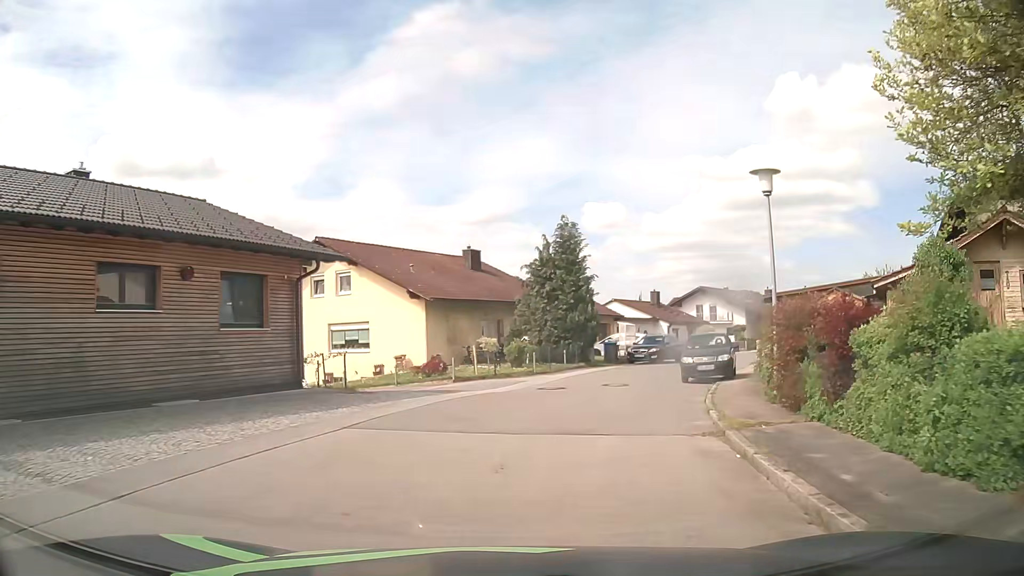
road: residential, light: Day
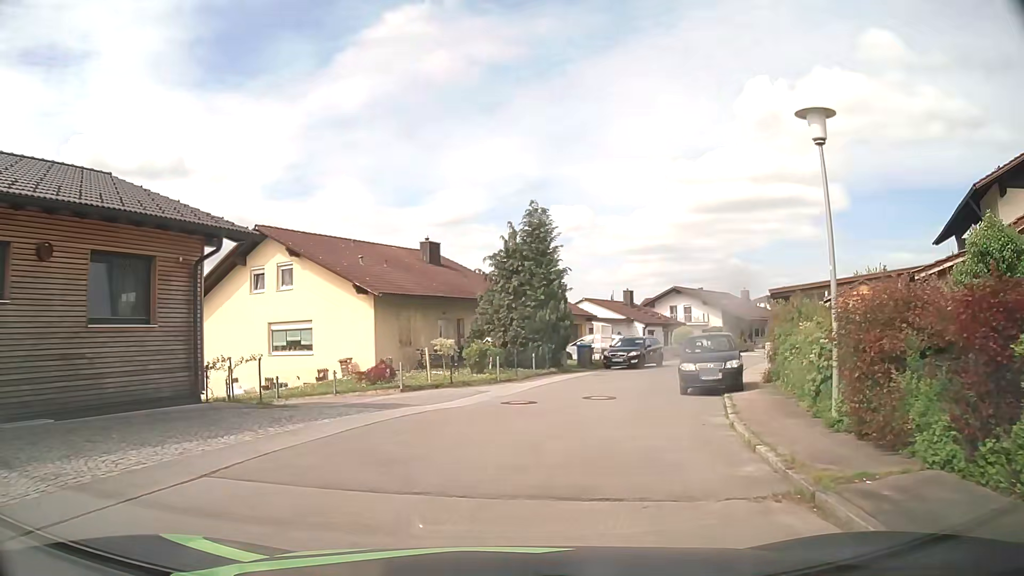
(+0.1, +3.9) m; +3°
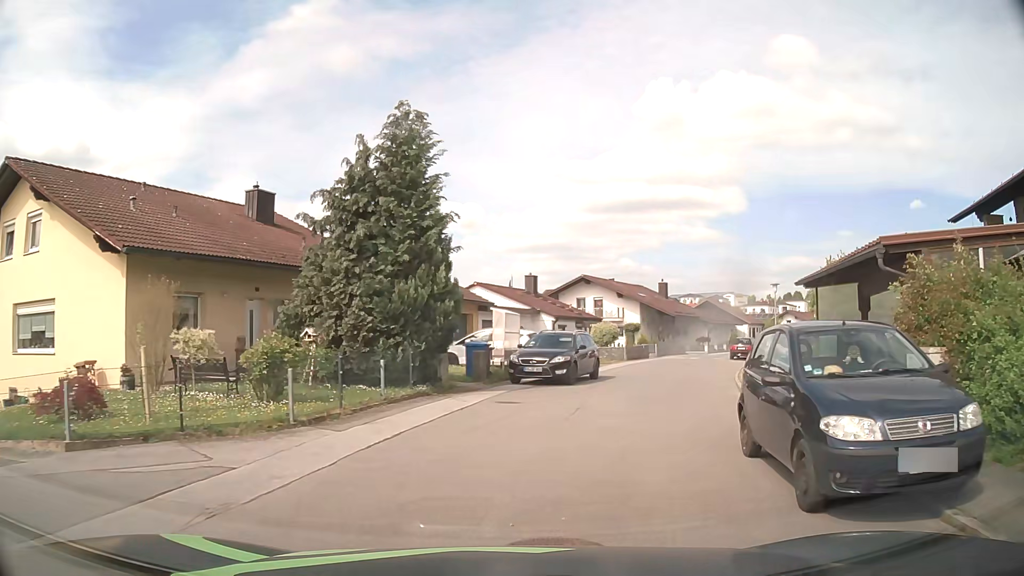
(+0.9, +11.8) m; +9°
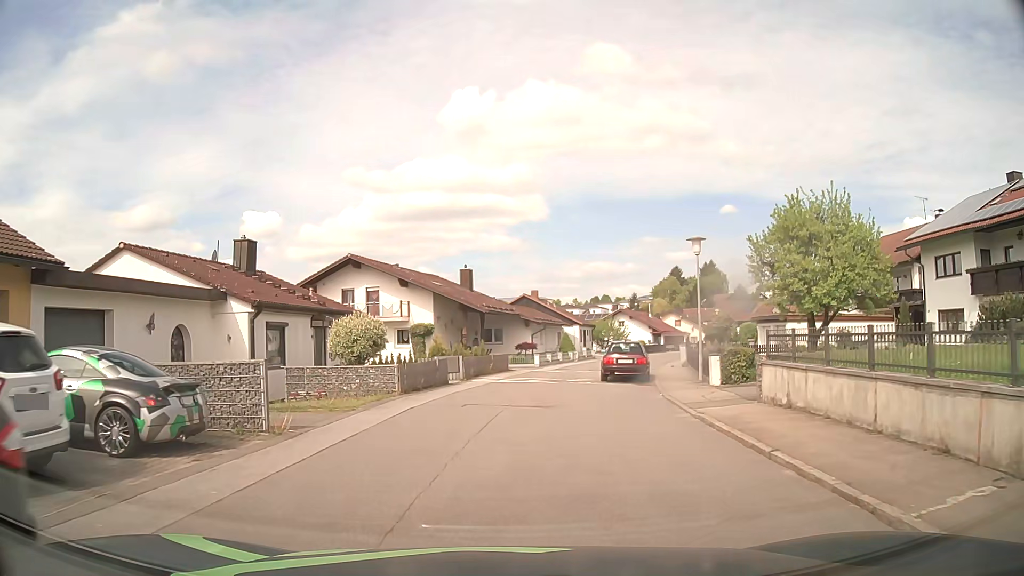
(+3.9, +19.7) m; +18°
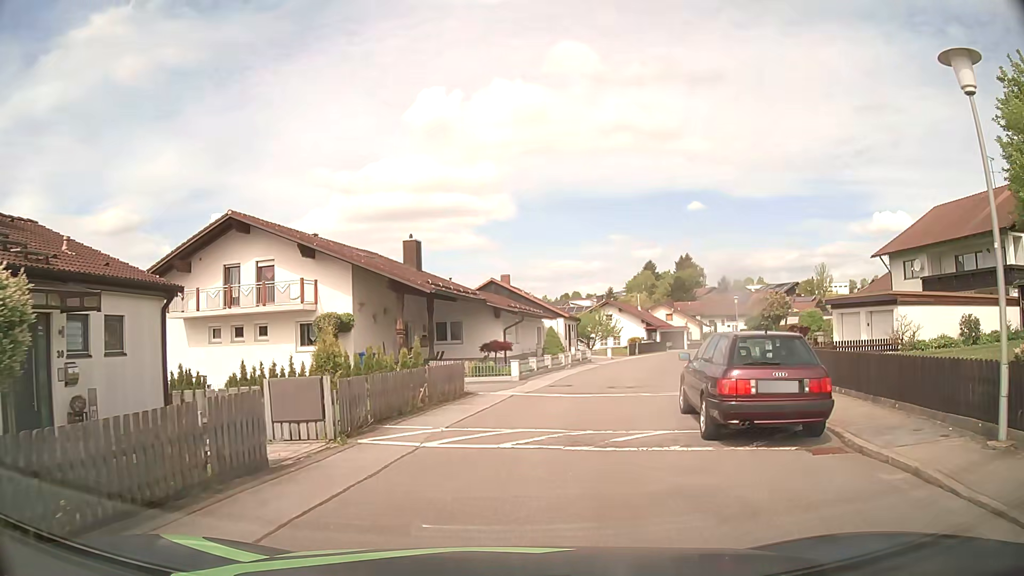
(+0.4, +14.8) m; +4°
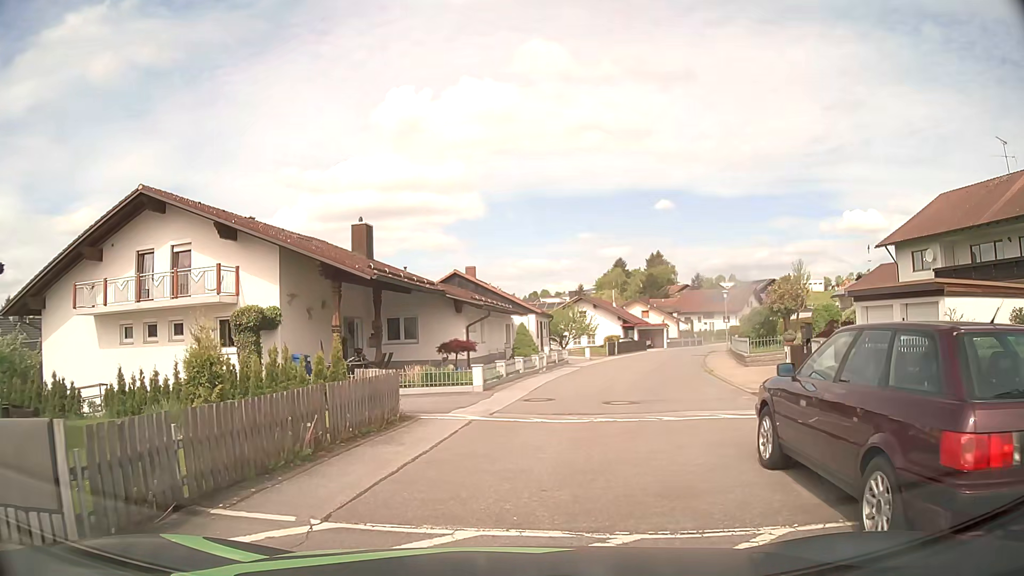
(+0.1, +5.1) m; +2°
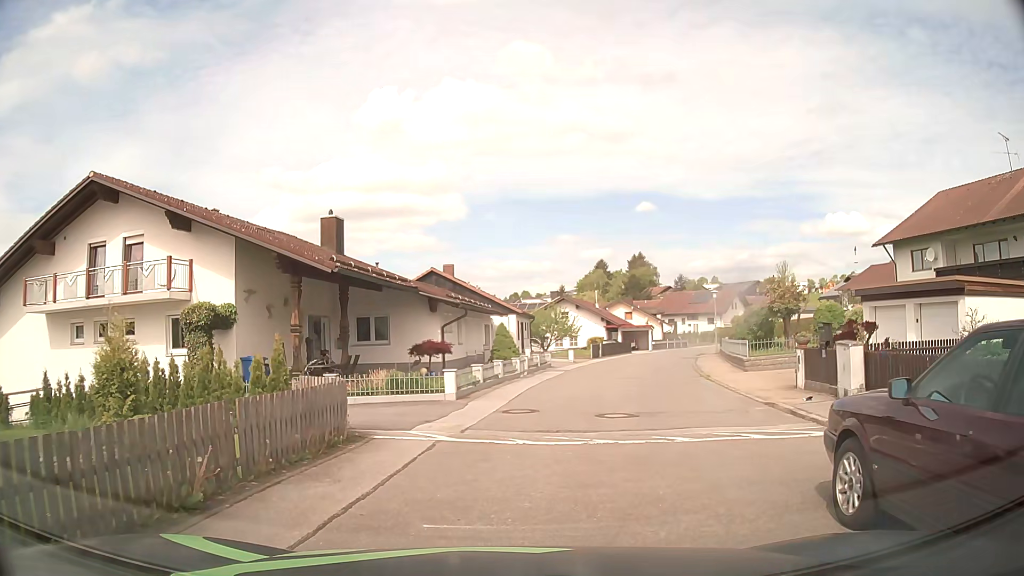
(0.0, +2.2) m; +1°
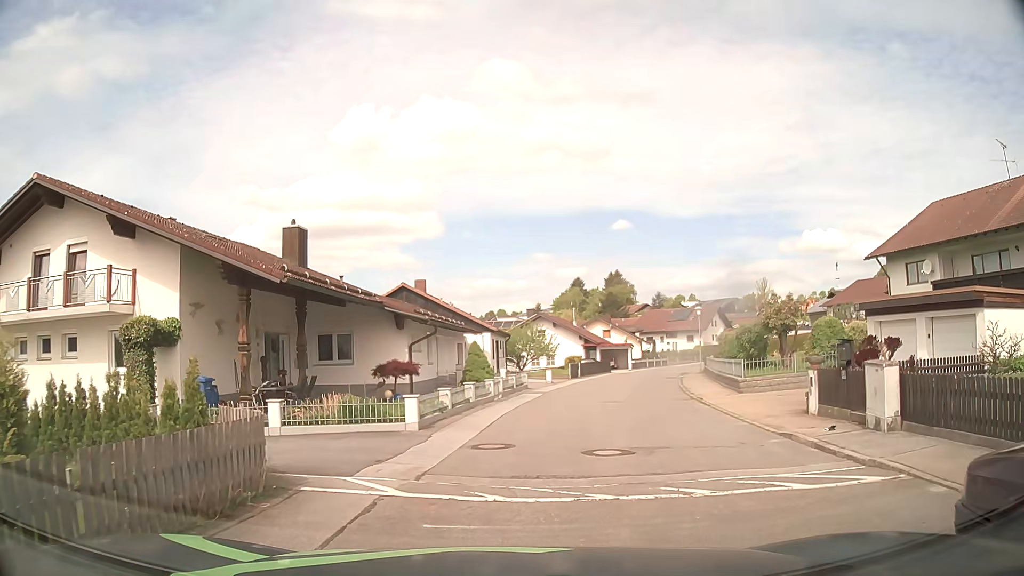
(0.0, +2.1) m; +1°
